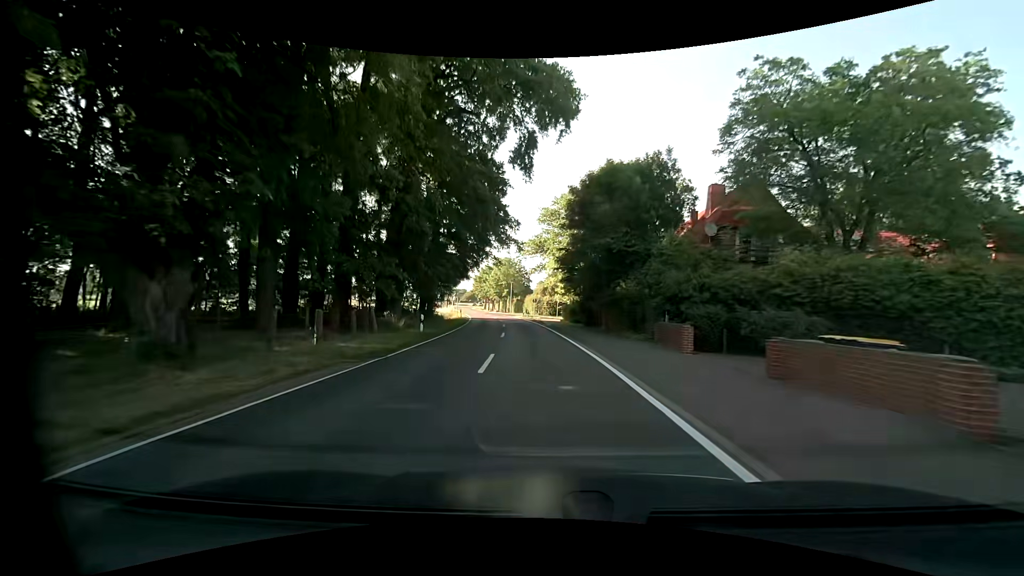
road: tertiary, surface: asphalt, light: Day
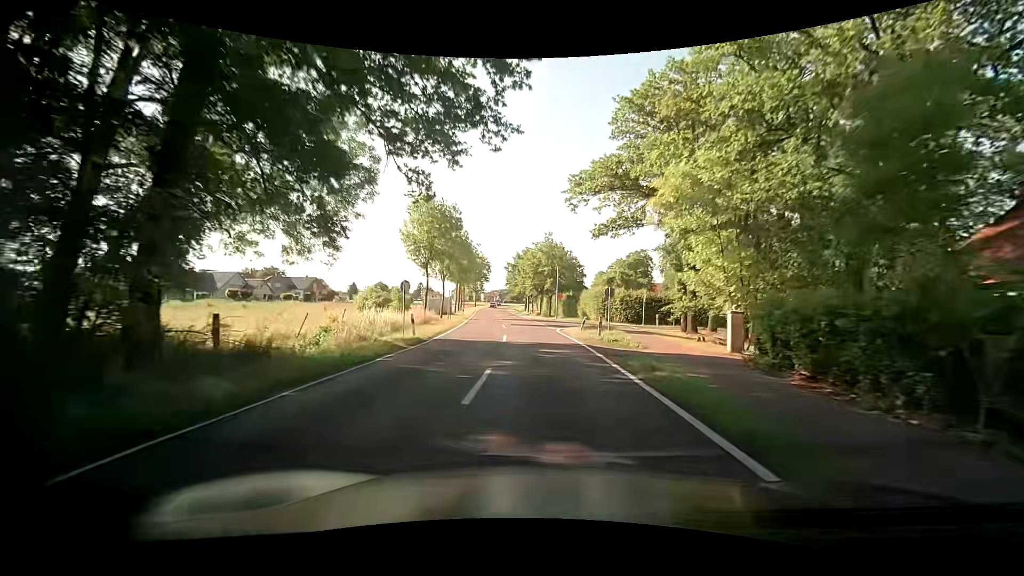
(-2.0, +39.5) m; -6°
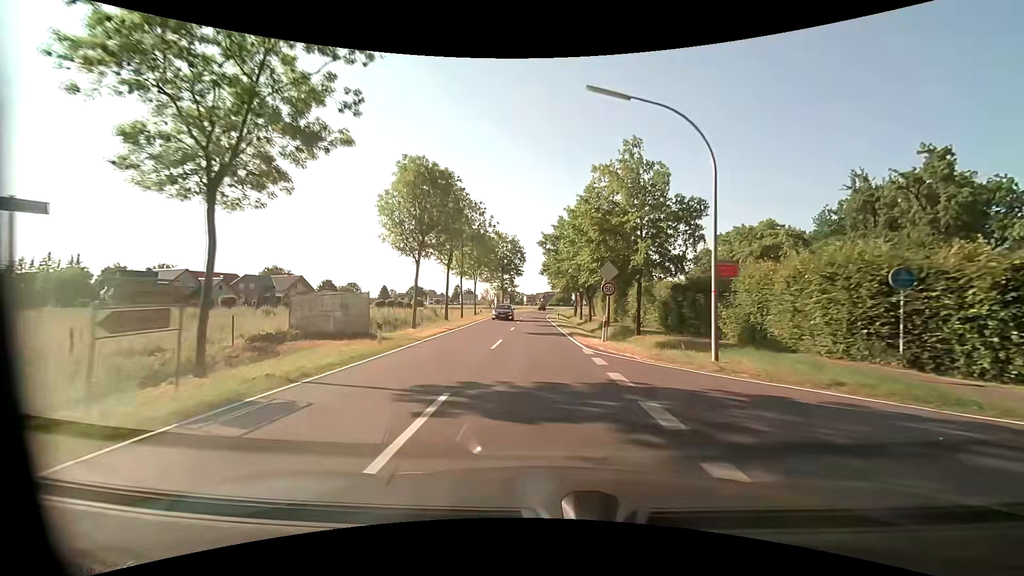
(-1.4, +39.6) m; -5°
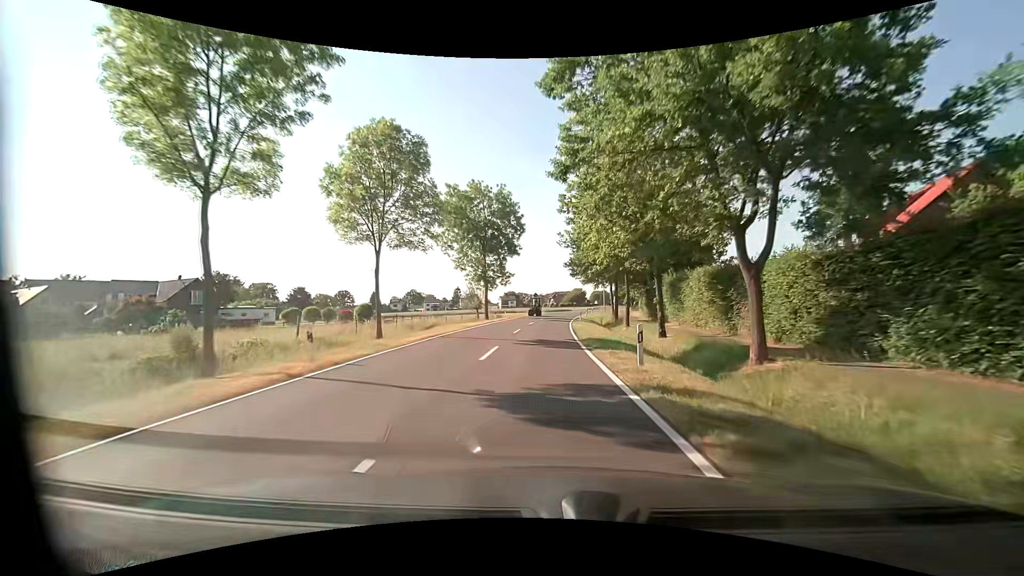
(-0.7, +39.5) m; -1°
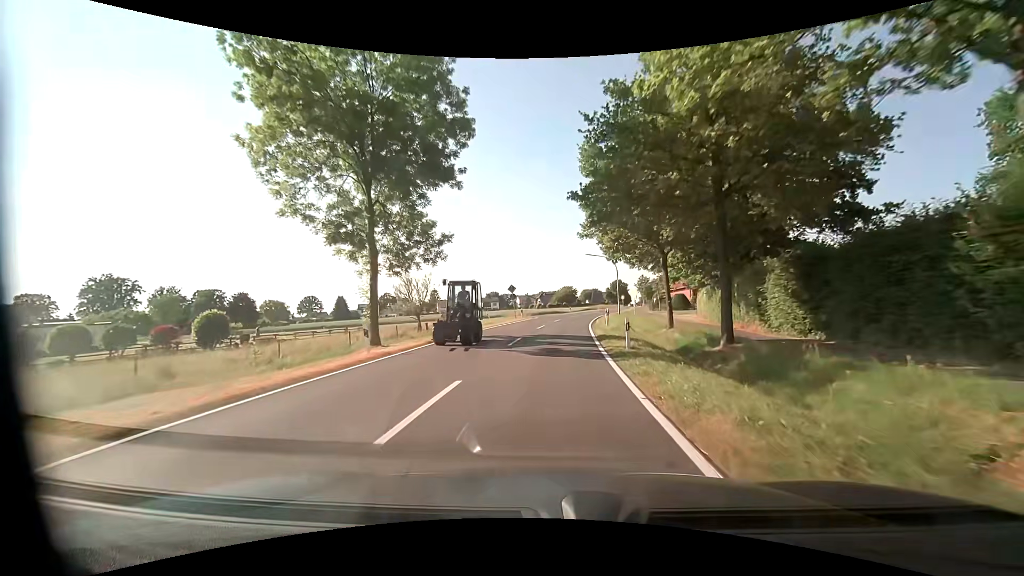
(+0.3, +31.6) m; +2°
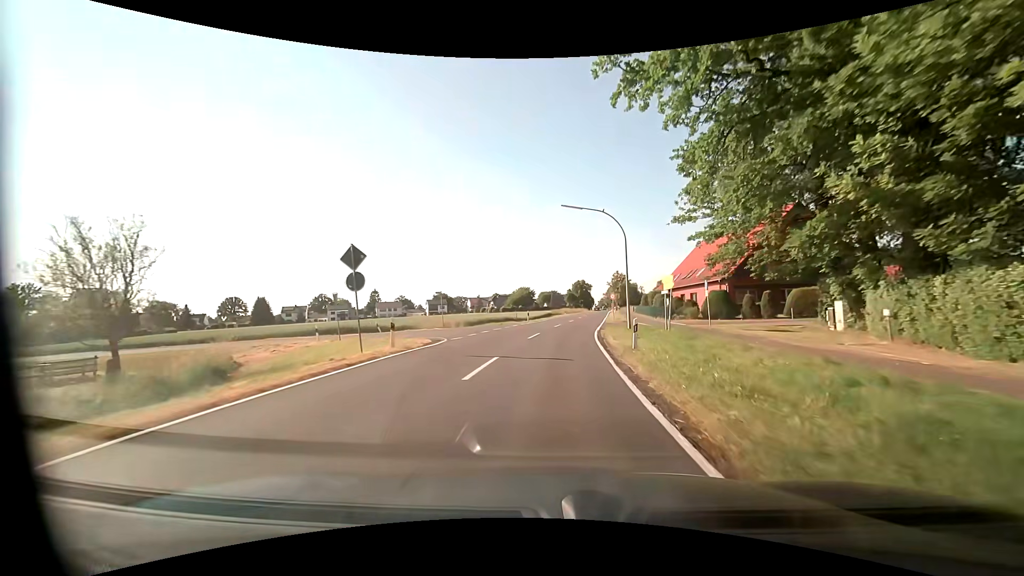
(+1.1, +31.6) m; +5°
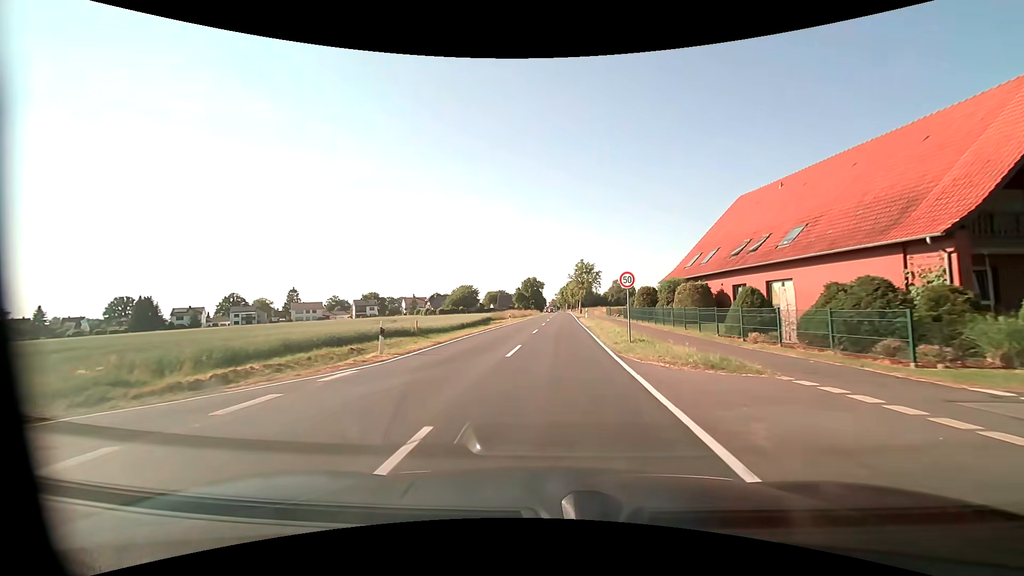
(+1.6, +31.5) m; +6°
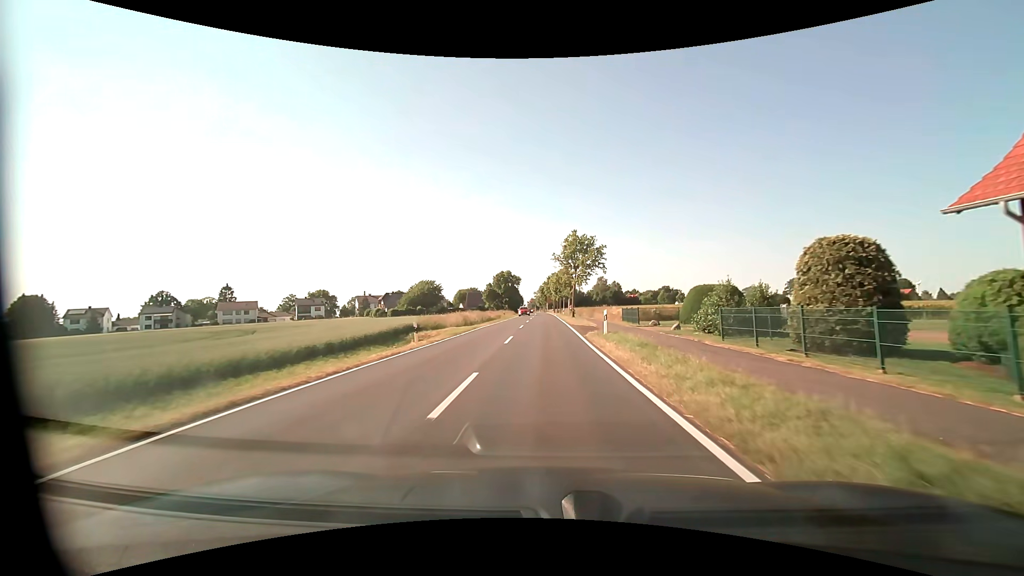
(+0.7, +31.7) m; +2°
(0, +10) (0, +20) (0, +30) (0, +40) (0, +50) (0, +60) (-1, +70) (-1, +80) (-1, +90) (-1, +100) m
